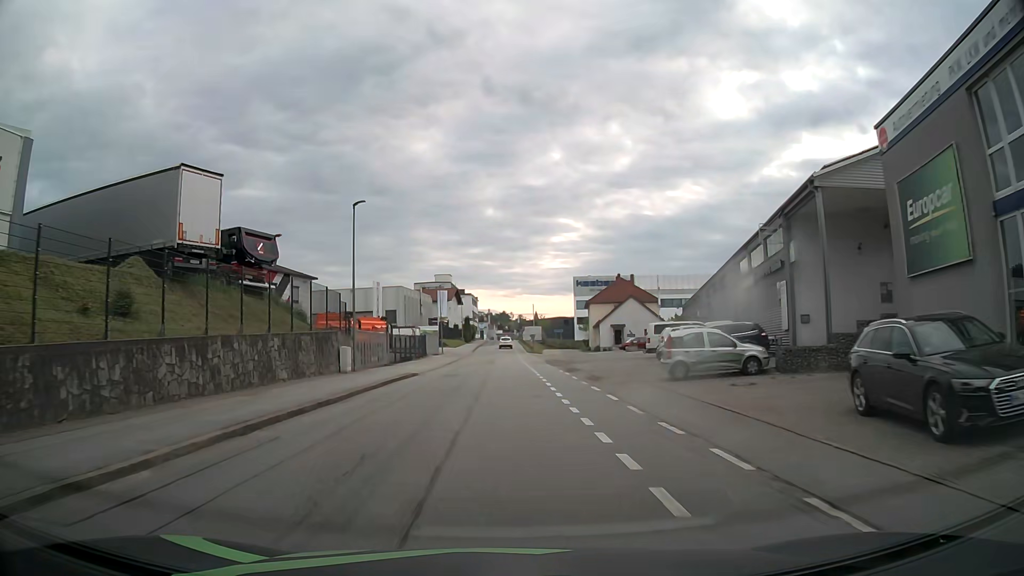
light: Day
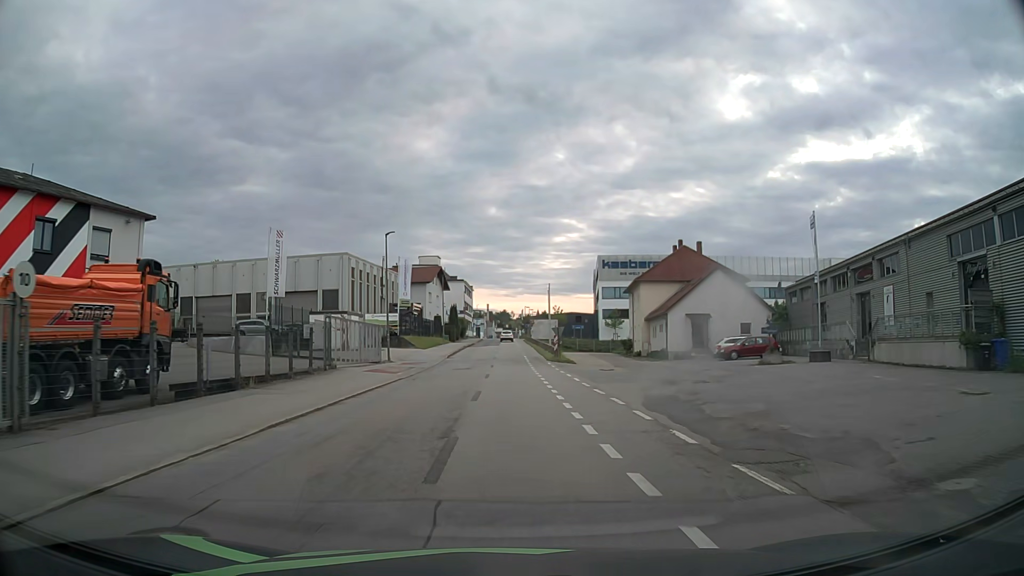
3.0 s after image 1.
(-0.2, +37.3) m; 0°
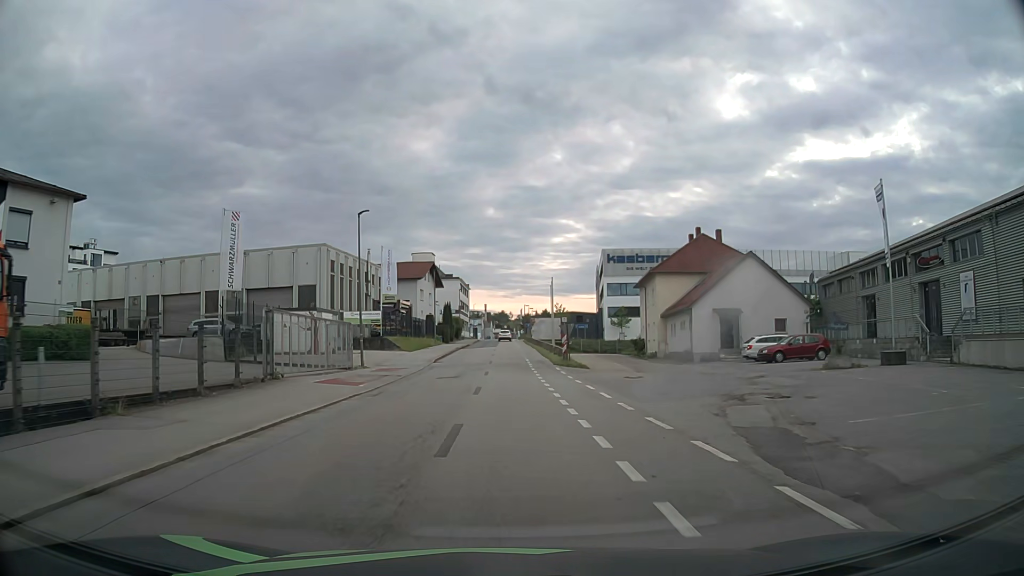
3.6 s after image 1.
(0.0, +7.5) m; 0°
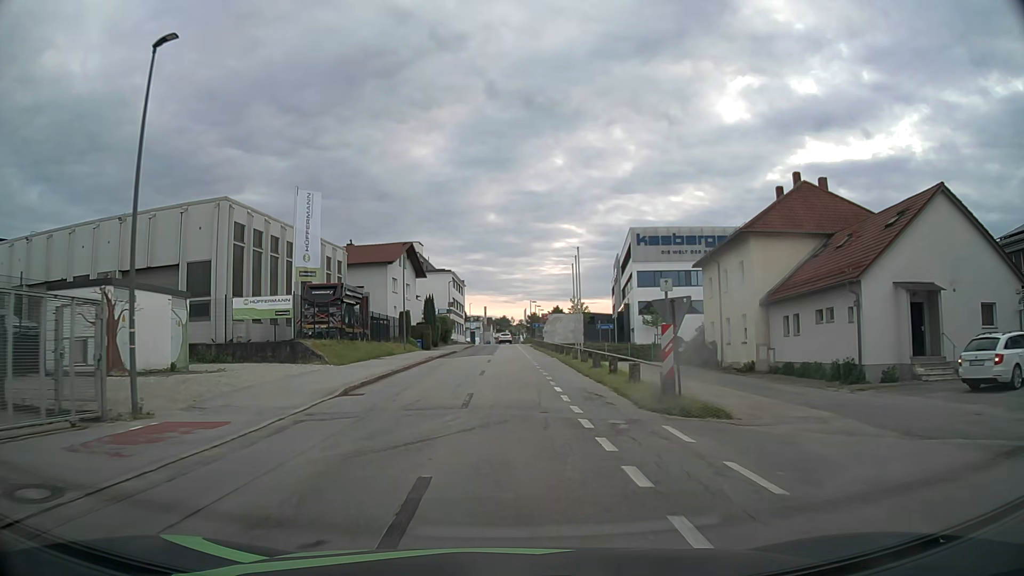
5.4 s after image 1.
(+0.1, +22.7) m; 0°
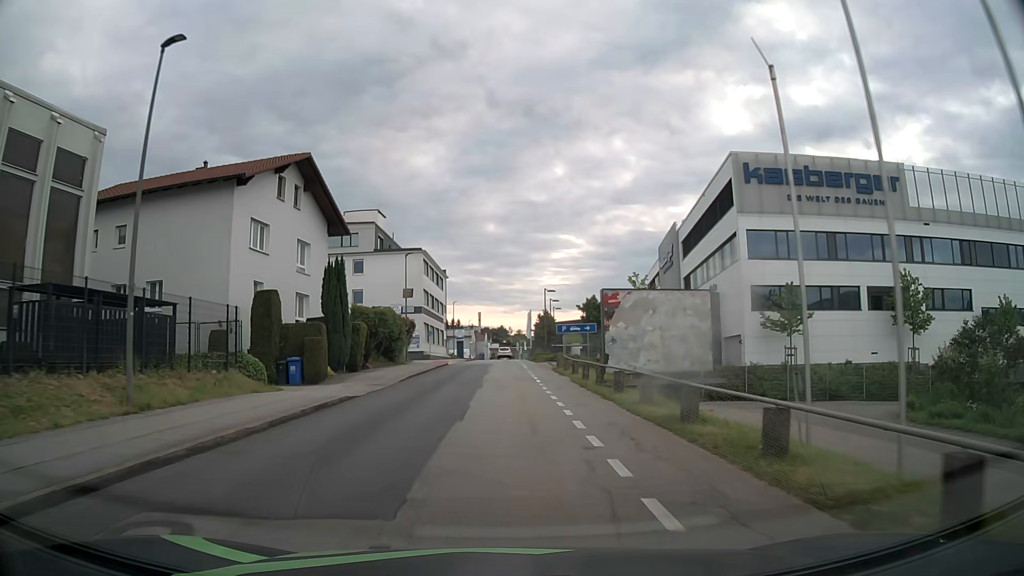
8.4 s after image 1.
(-0.1, +37.6) m; 0°
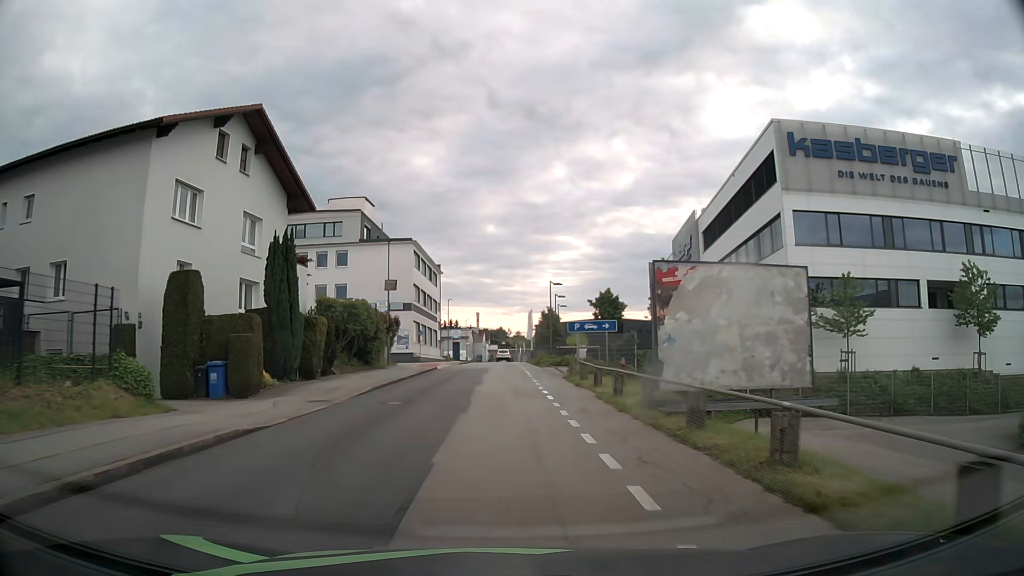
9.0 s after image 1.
(0.0, +7.5) m; 0°
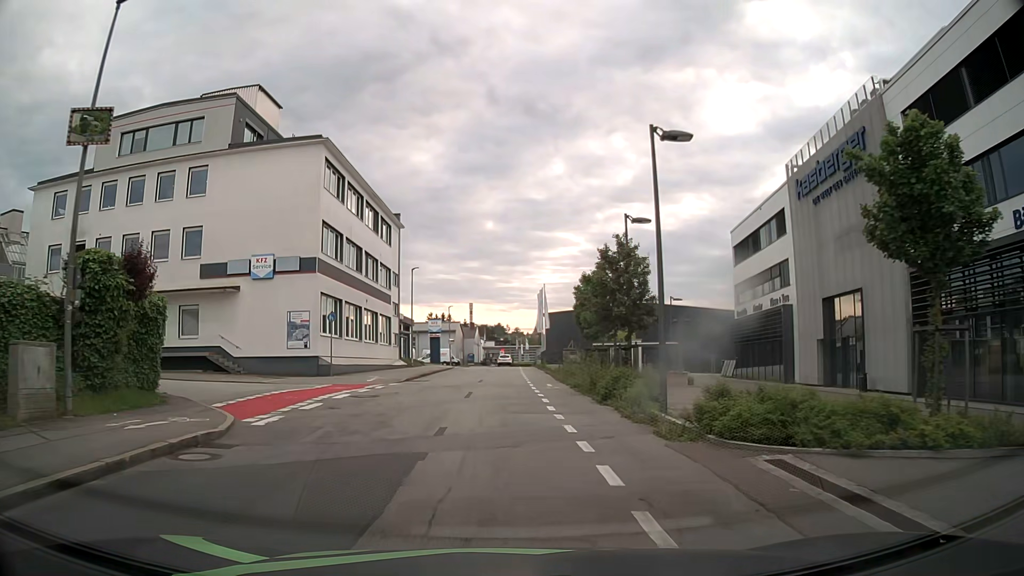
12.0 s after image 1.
(+0.1, +33.3) m; +1°
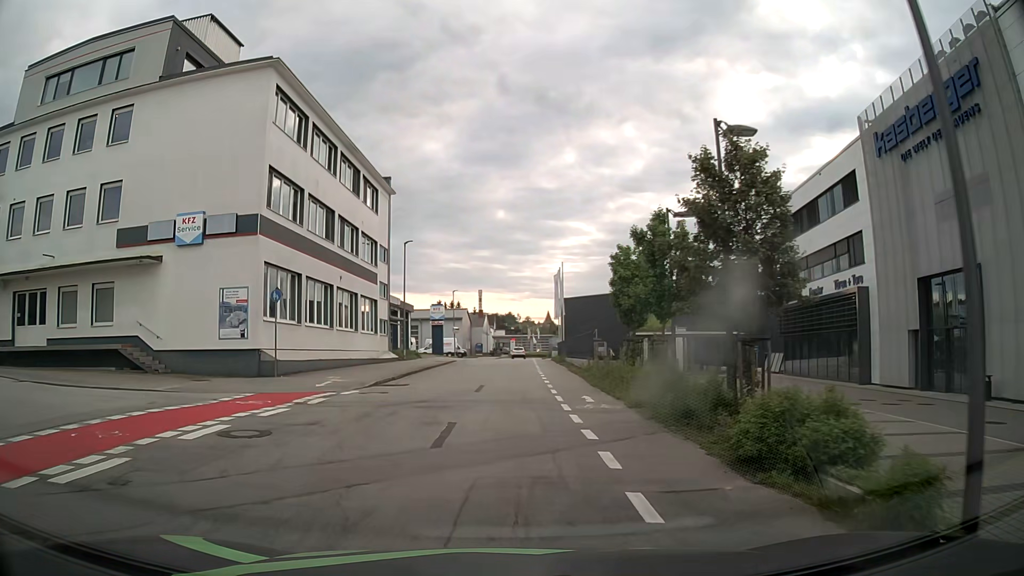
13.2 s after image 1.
(0.0, +9.2) m; 0°
(-2, +10) (-10, +15) (-20, +17) (-30, +20) (-39, +24) (-48, +27) (-58, +31) (-67, +34) (-77, +36) (-87, +39) m
